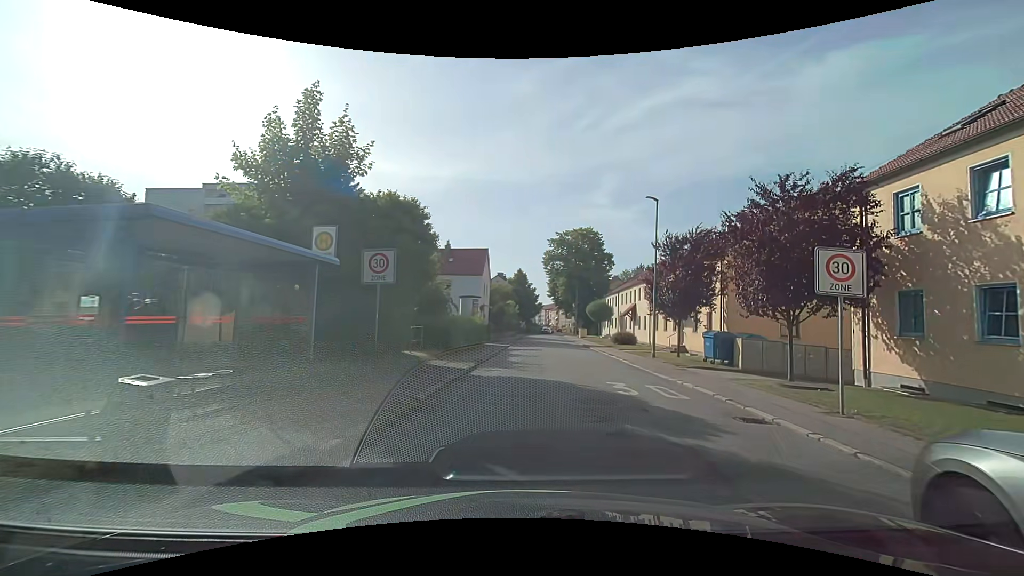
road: residential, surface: asphalt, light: Day
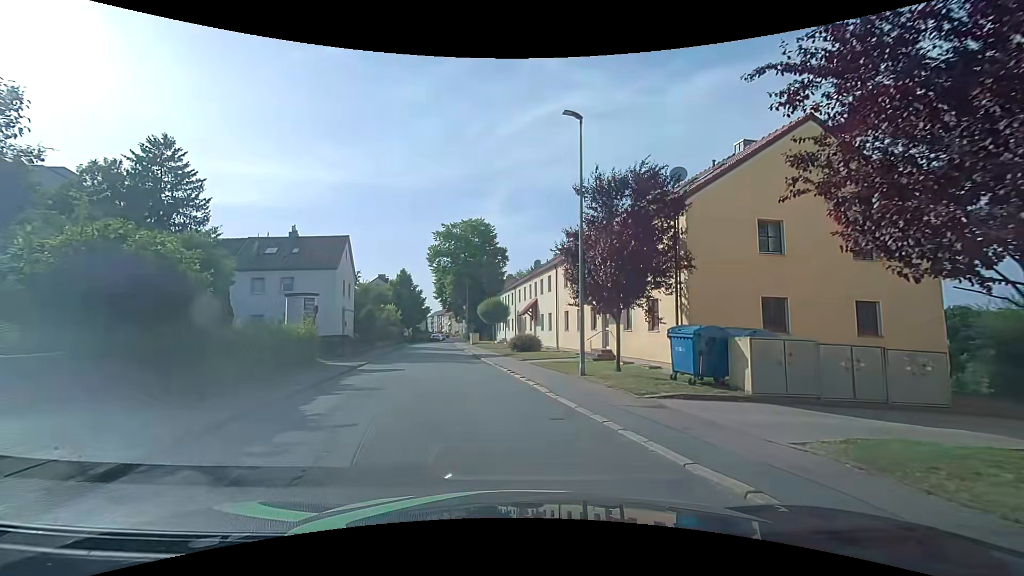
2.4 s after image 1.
(+1.3, +10.6) m; +11°
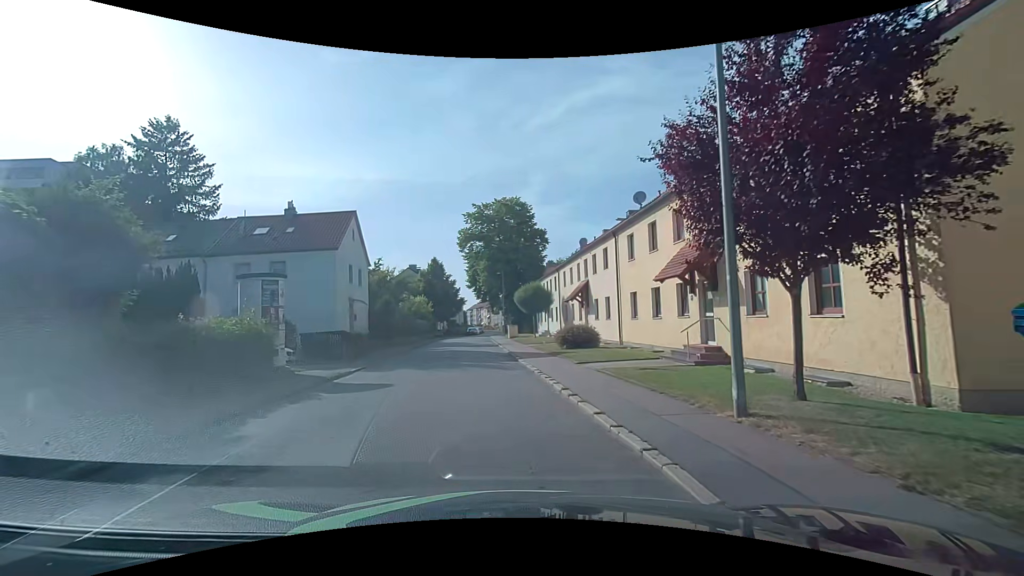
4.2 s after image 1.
(-0.1, +8.0) m; -4°
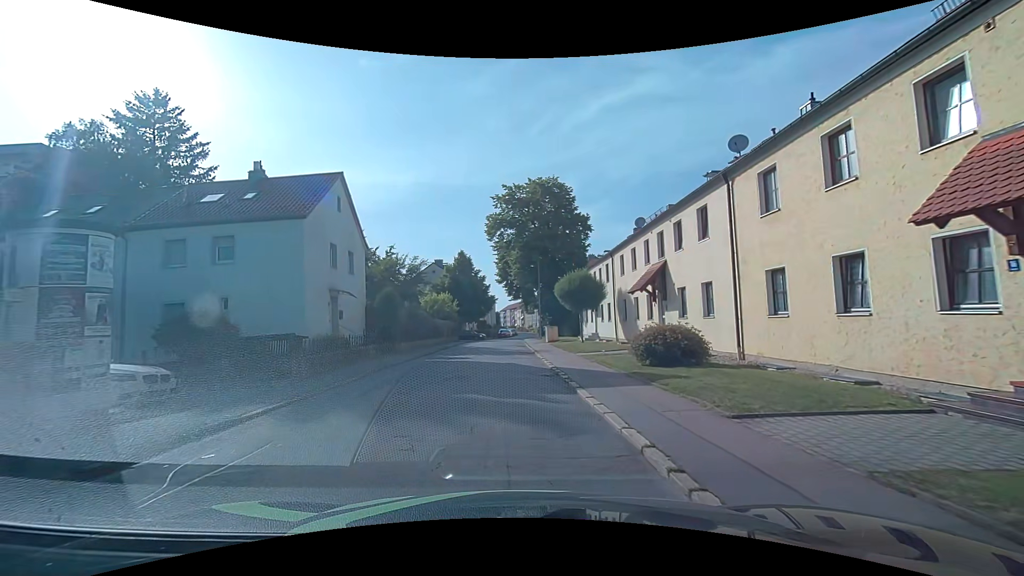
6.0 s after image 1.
(-0.4, +9.4) m; -4°
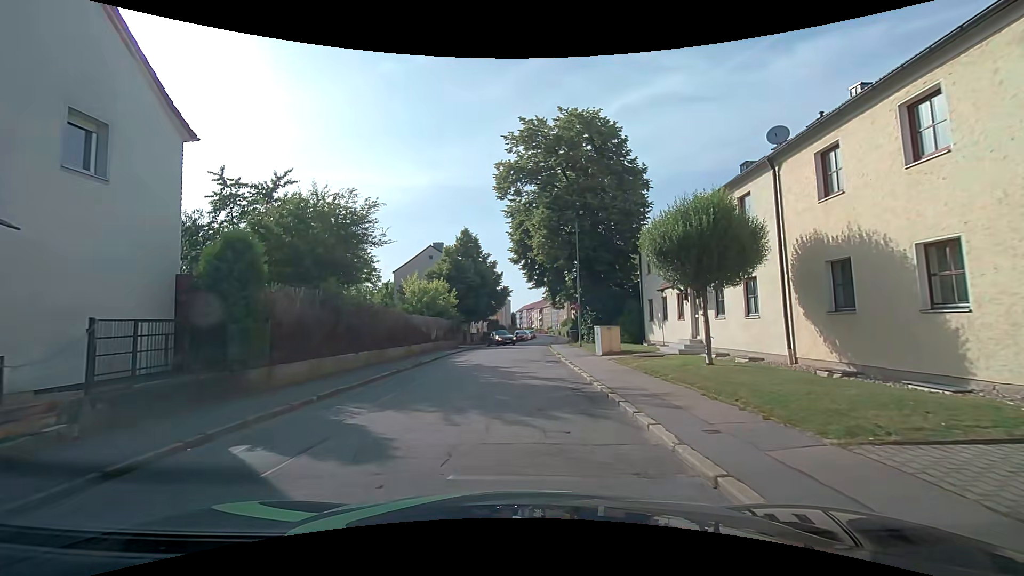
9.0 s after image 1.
(-0.5, +18.0) m; -2°
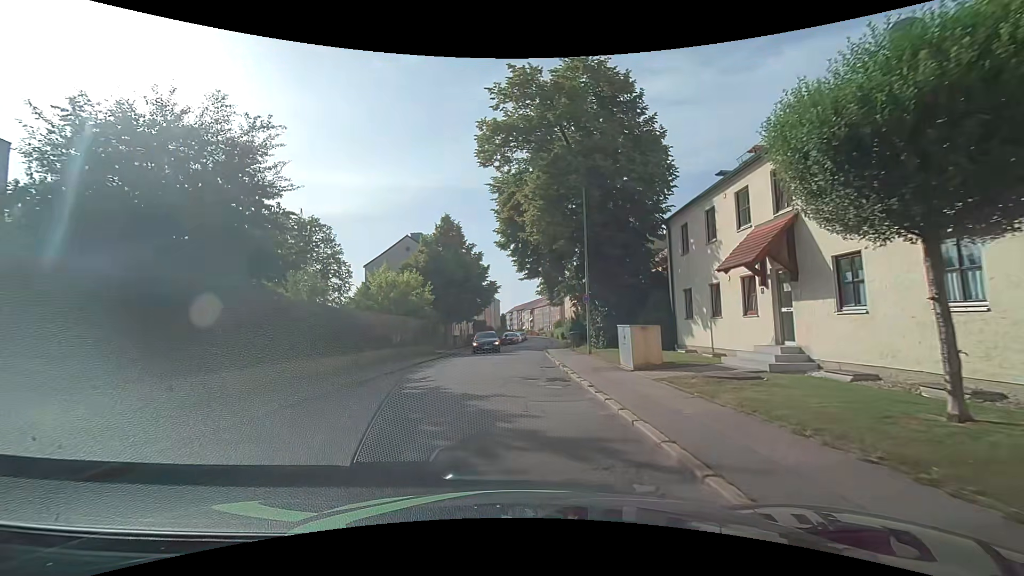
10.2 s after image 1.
(+0.1, +7.7) m; +1°
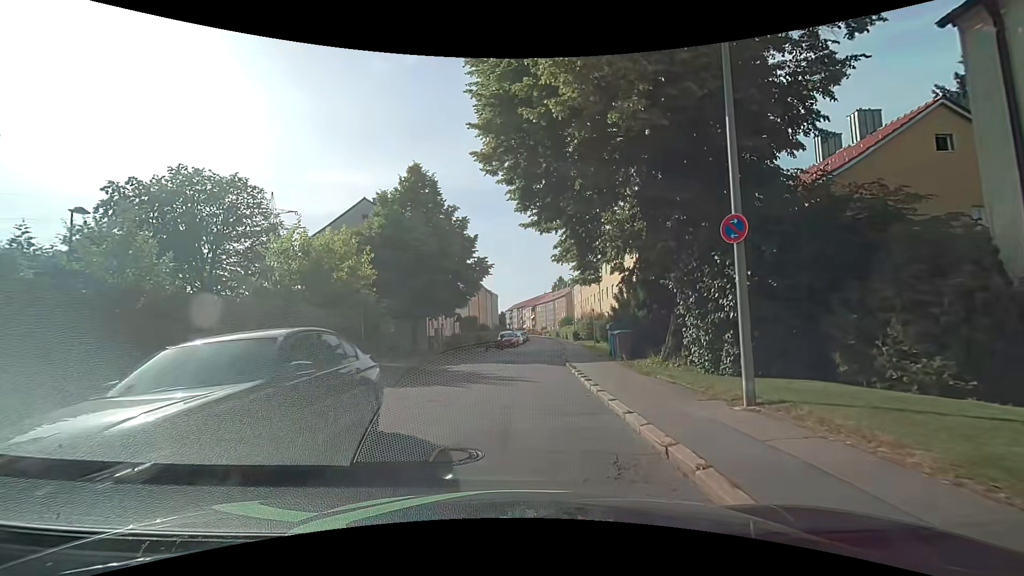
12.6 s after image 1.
(0.0, +15.2) m; 0°
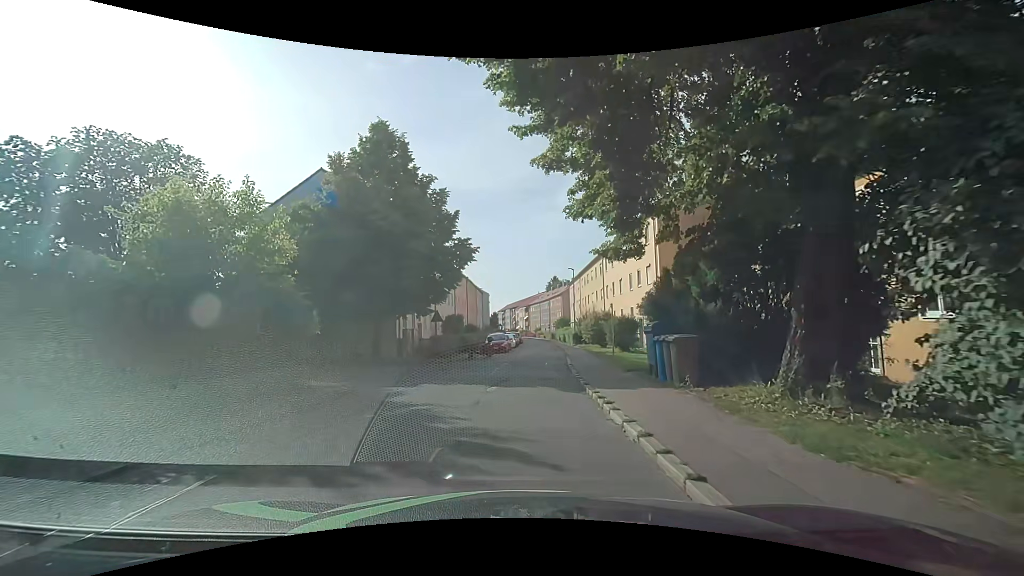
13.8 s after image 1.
(0.0, +7.4) m; 0°
(0, +10) (+1, +20) (+2, +30) (+2, +40) (+3, +50) (+4, +60) (+4, +70) (+4, +80) (+5, +90) (+5, +100) m
